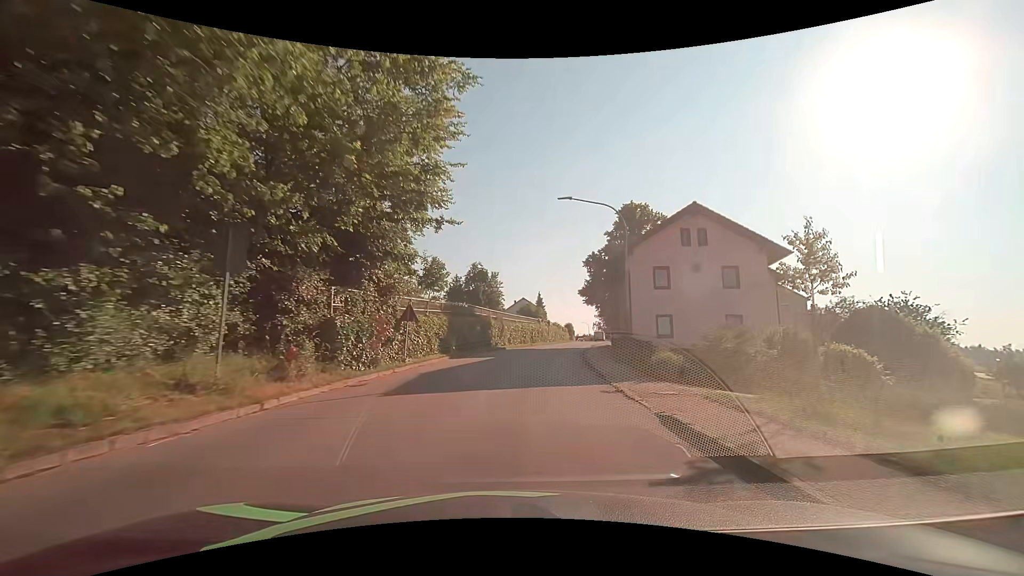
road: tertiary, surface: asphalt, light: Day
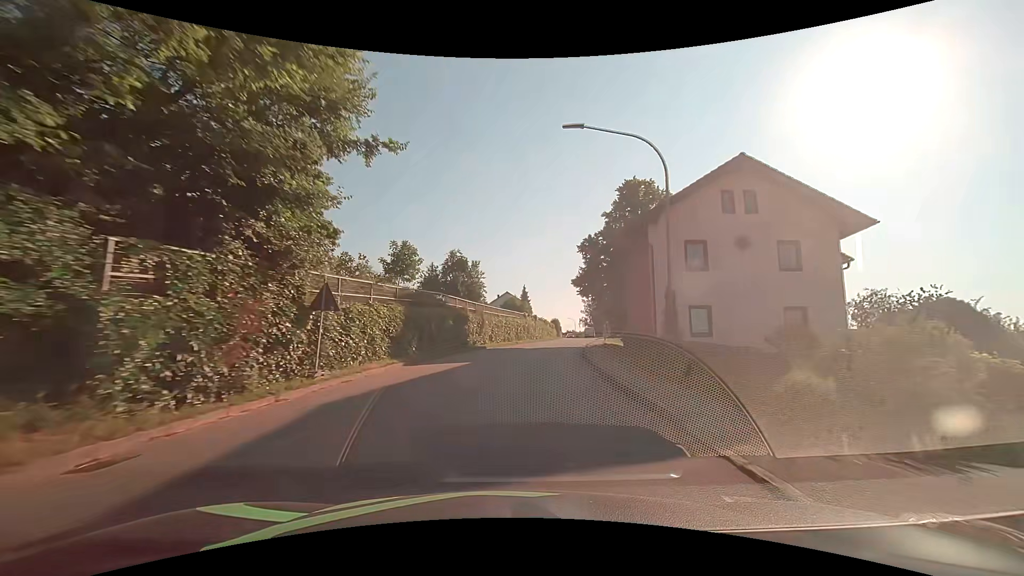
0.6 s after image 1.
(+0.2, +7.7) m; +2°
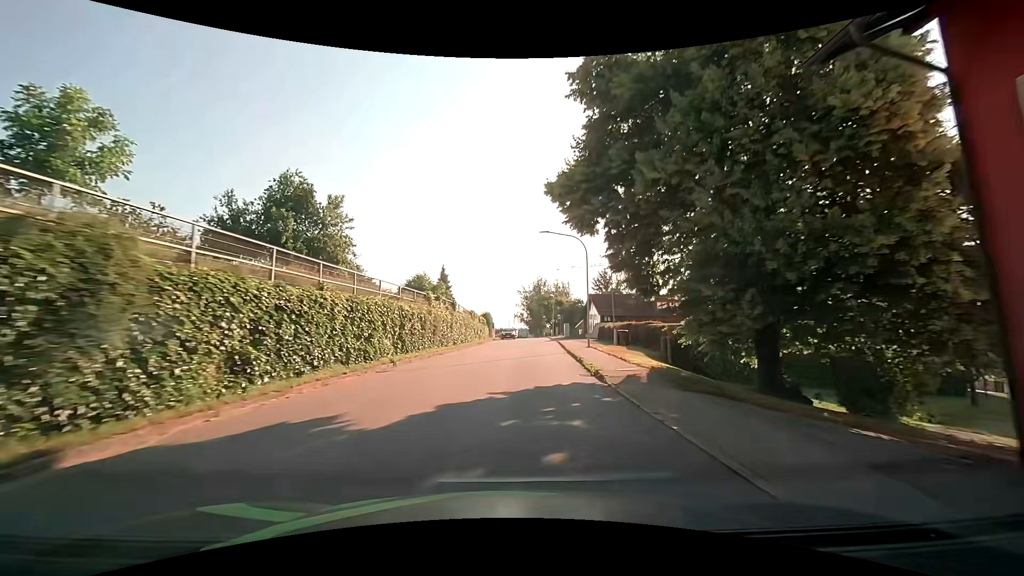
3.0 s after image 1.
(+2.0, +30.6) m; +8°
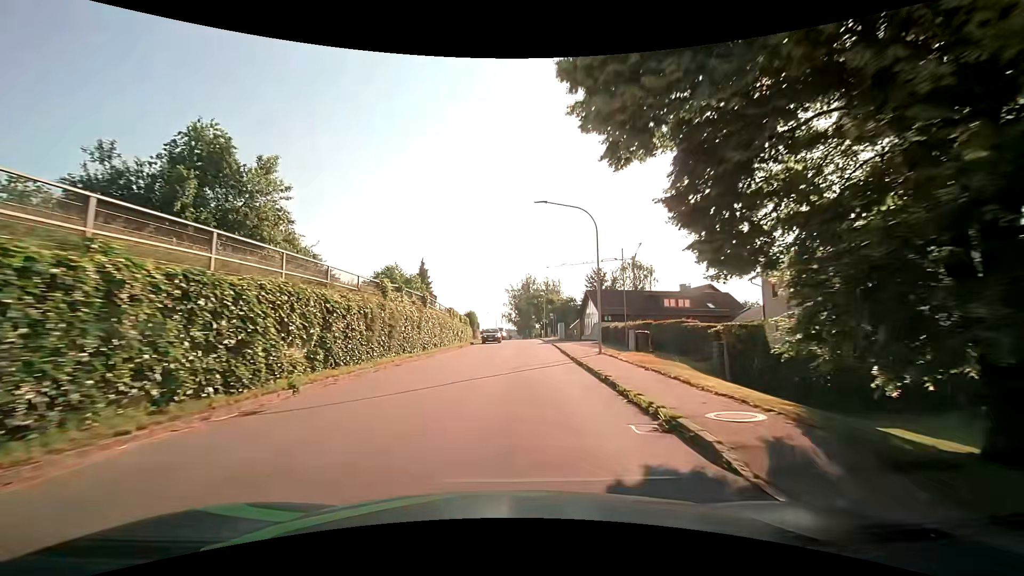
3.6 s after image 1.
(+0.1, +7.7) m; +2°
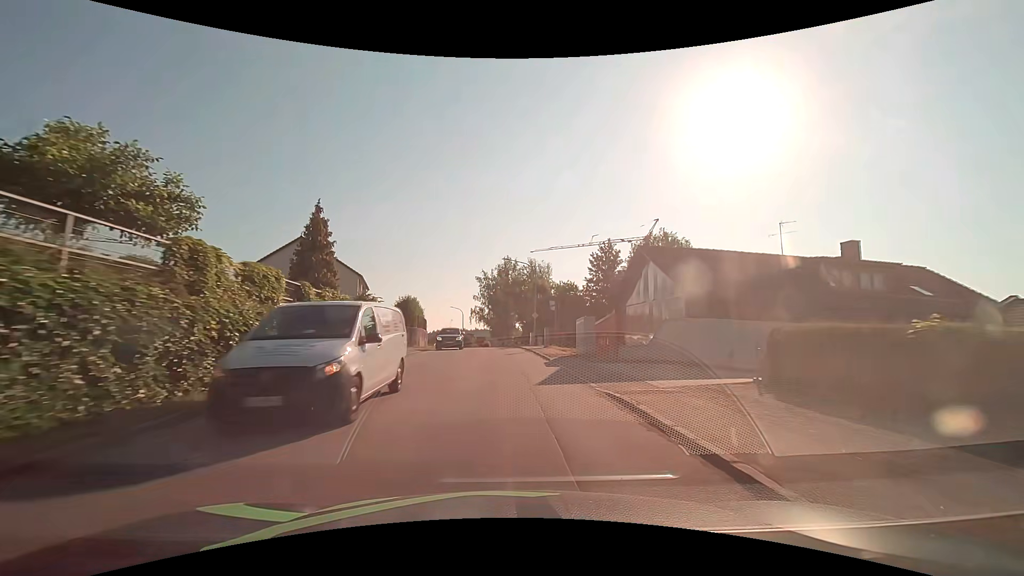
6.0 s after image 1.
(+0.7, +30.6) m; +2°
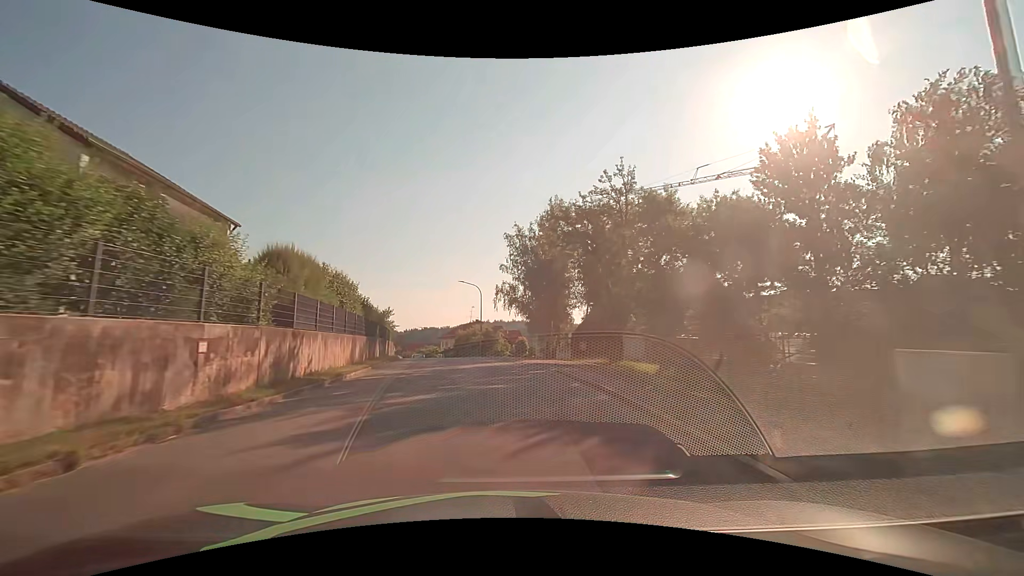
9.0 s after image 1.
(-1.0, +38.2) m; -4°
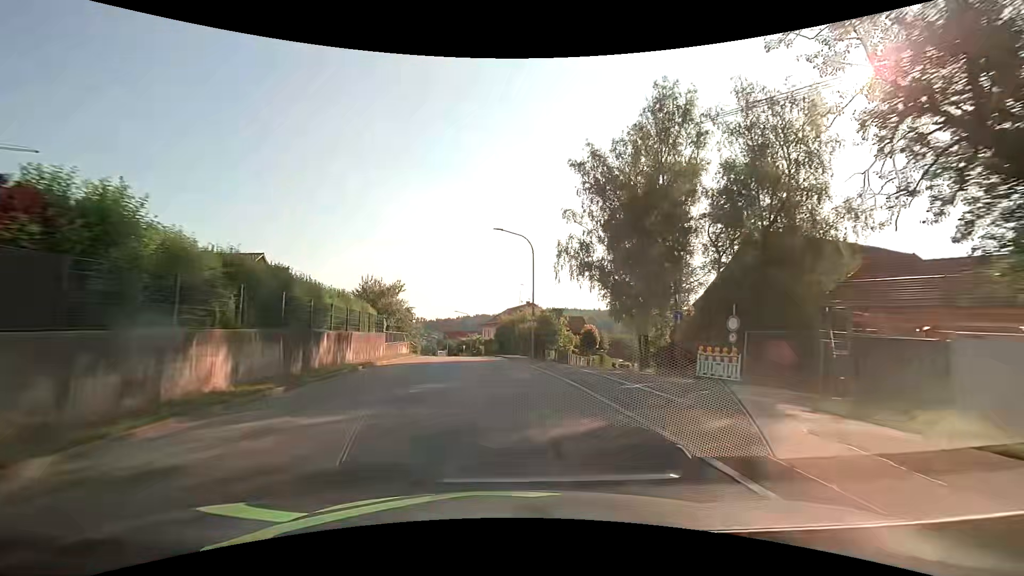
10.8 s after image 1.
(-1.1, +23.2) m; -6°
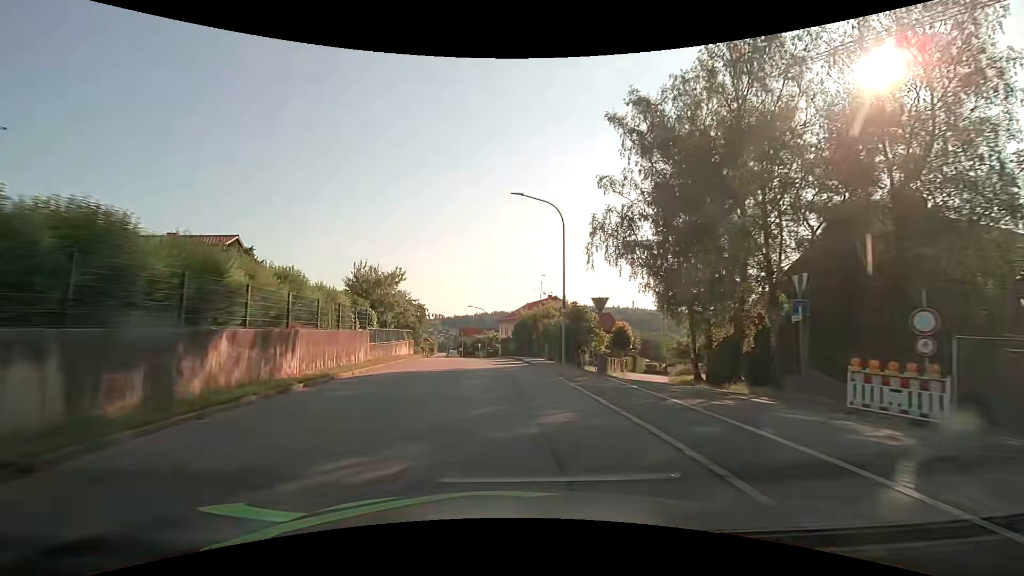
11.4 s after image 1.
(-0.1, +7.8) m; -2°
(0, +10) (-1, +20) (-2, +30) (-3, +40) (-4, +50) (-5, +60) (-7, +70) (-8, +79) (-10, +89) (-12, +99) m
